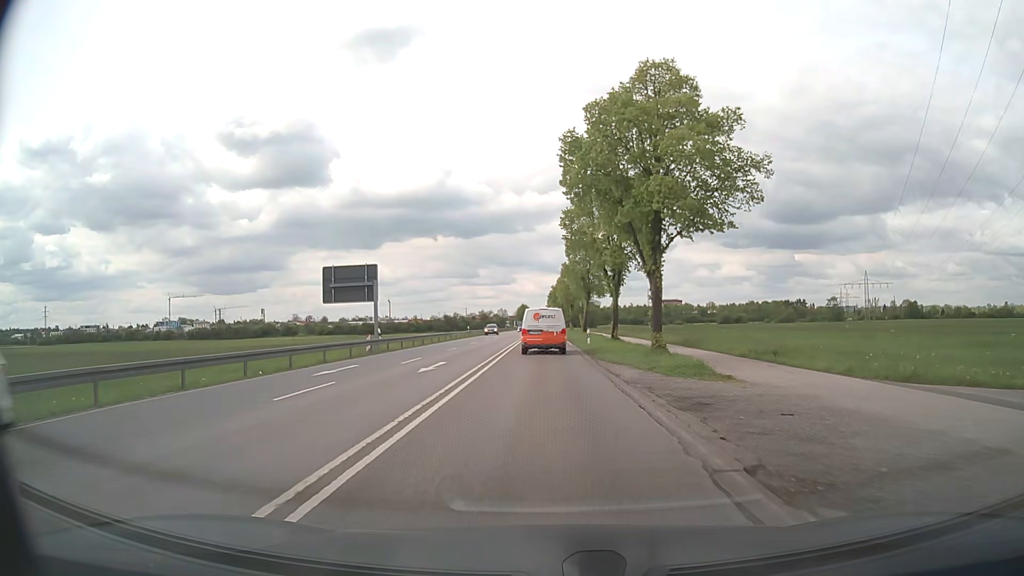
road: secondary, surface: asphalt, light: Day
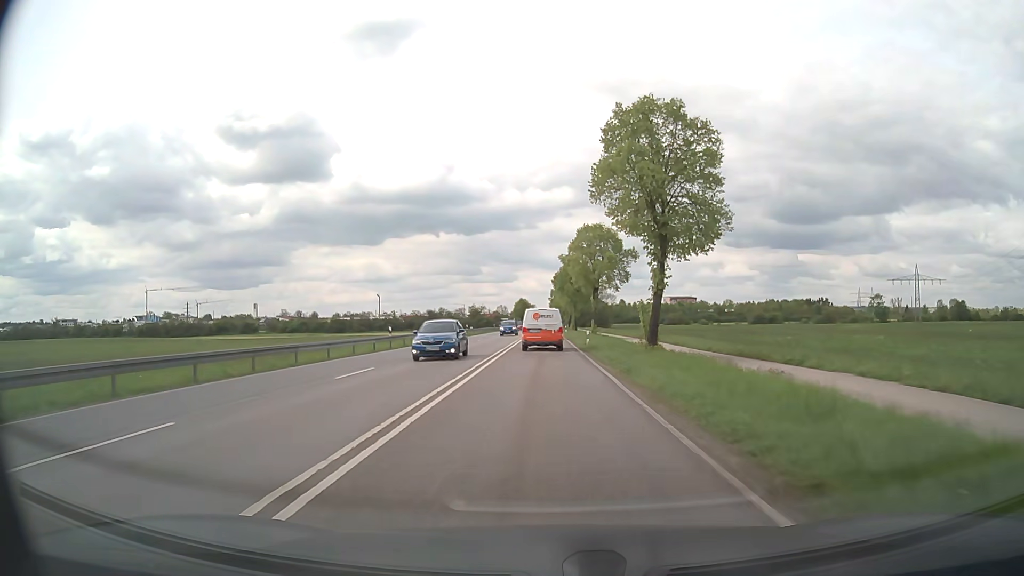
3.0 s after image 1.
(0.0, +43.9) m; 0°
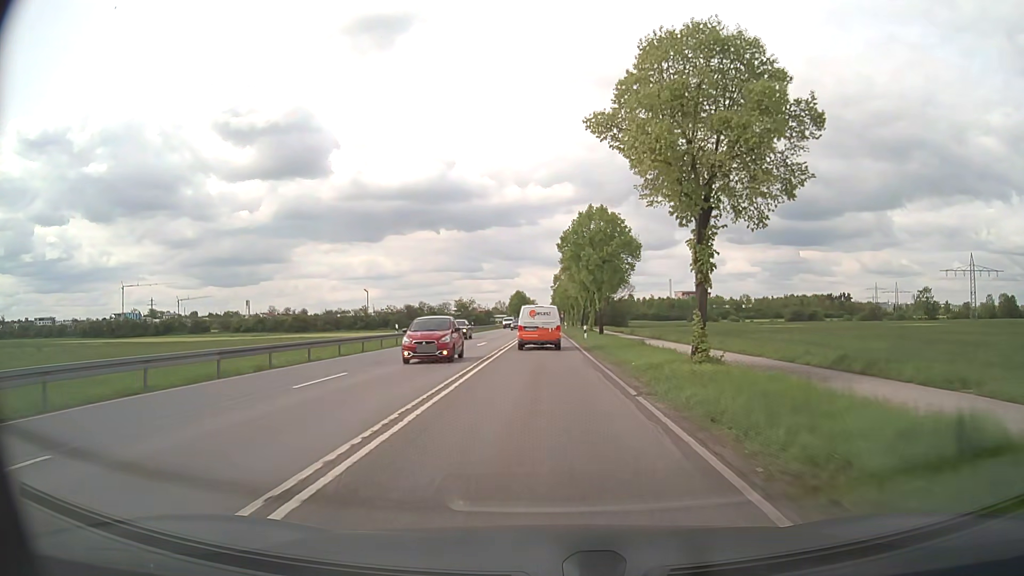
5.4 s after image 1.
(0.0, +38.9) m; 0°
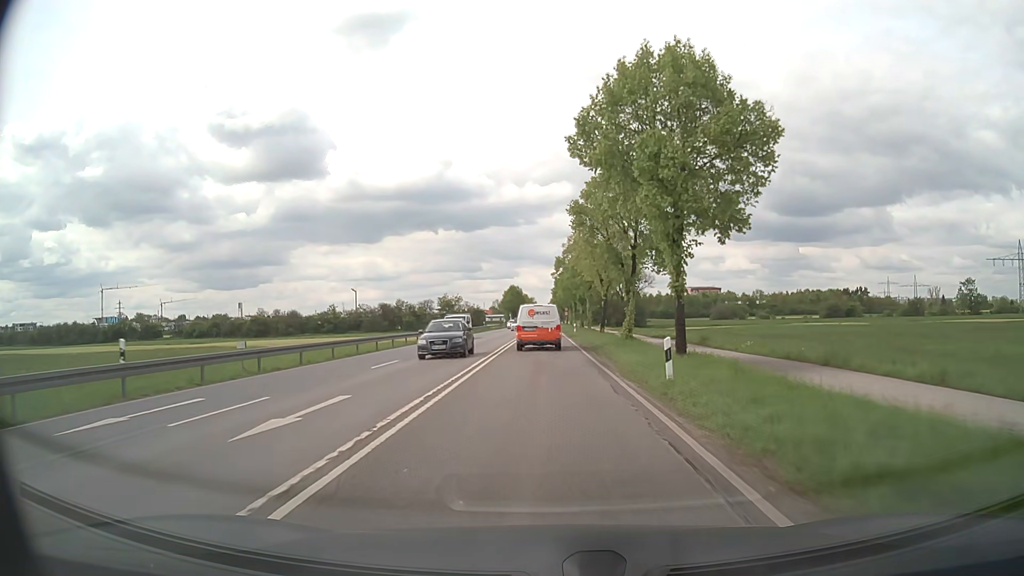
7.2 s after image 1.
(0.0, +29.2) m; 0°
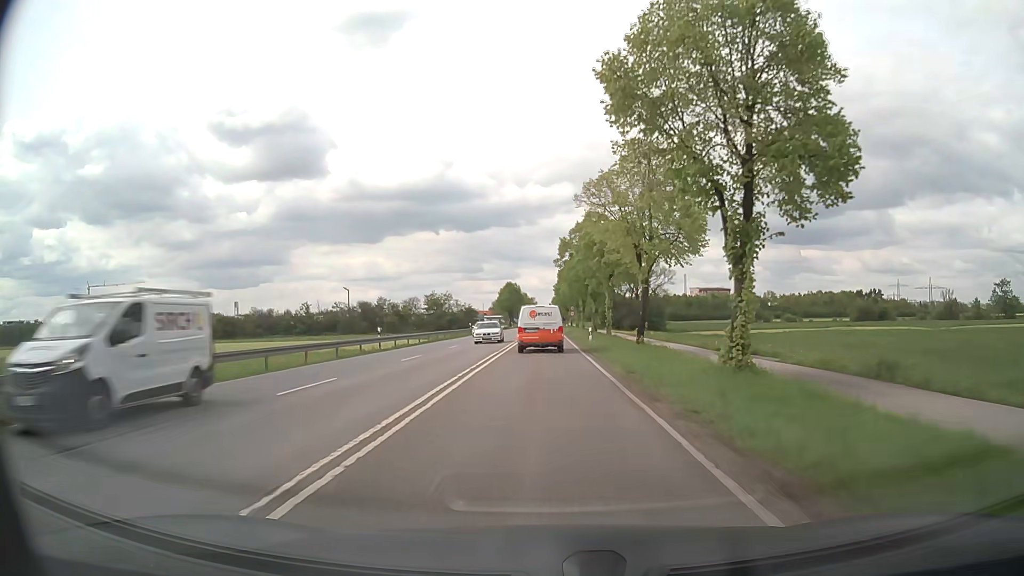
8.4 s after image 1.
(0.0, +19.6) m; -1°
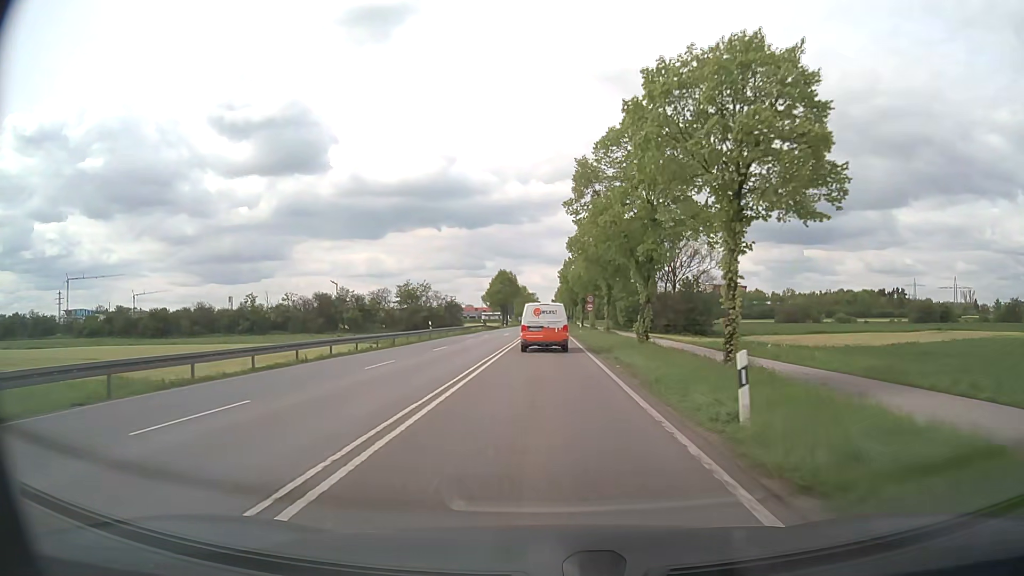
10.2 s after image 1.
(+0.4, +29.5) m; 0°
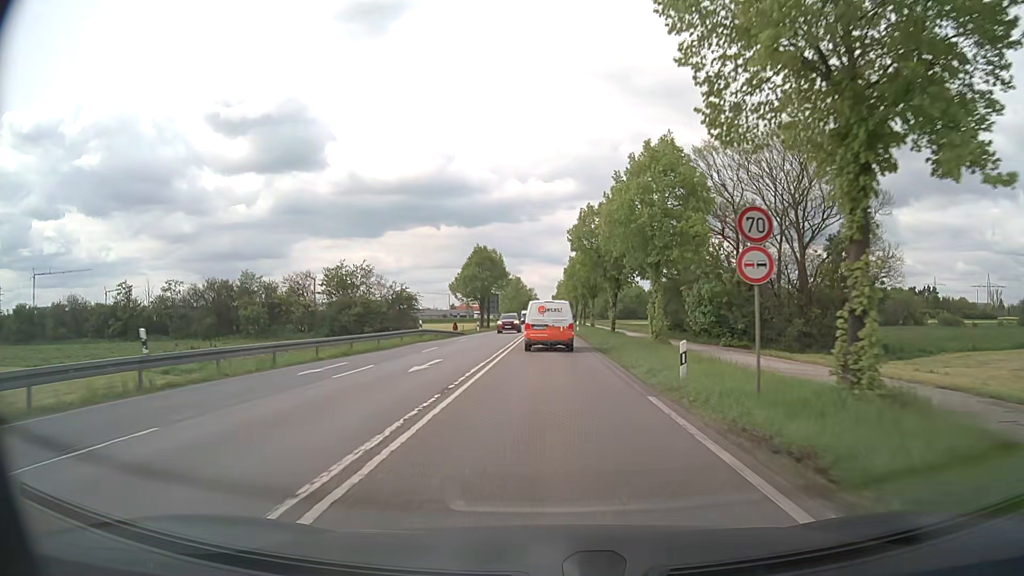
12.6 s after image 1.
(+0.1, +39.2) m; 0°
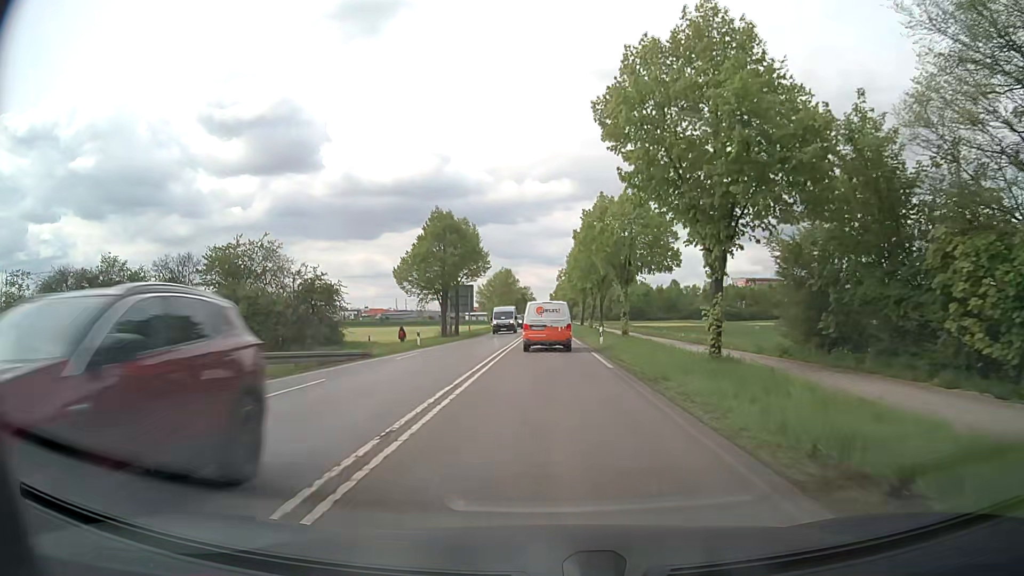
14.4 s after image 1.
(+0.1, +28.1) m; 0°
